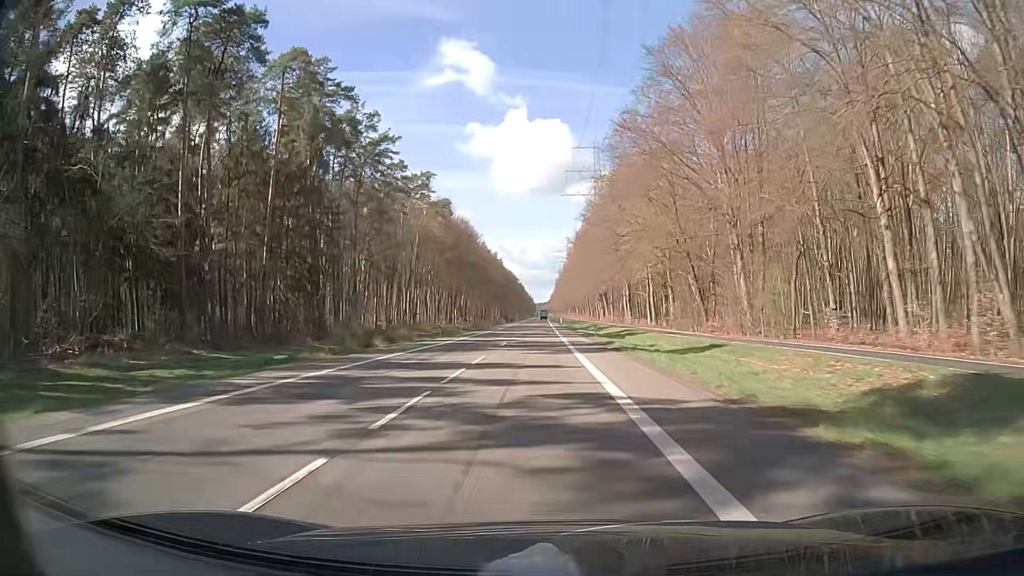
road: secondary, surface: asphalt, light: Day
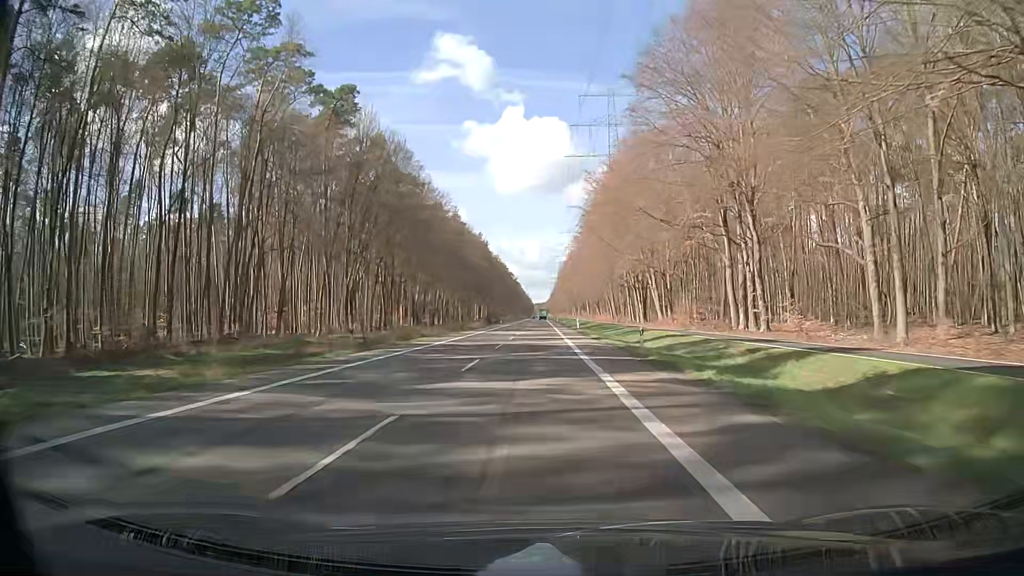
(+0.2, +76.1) m; 0°
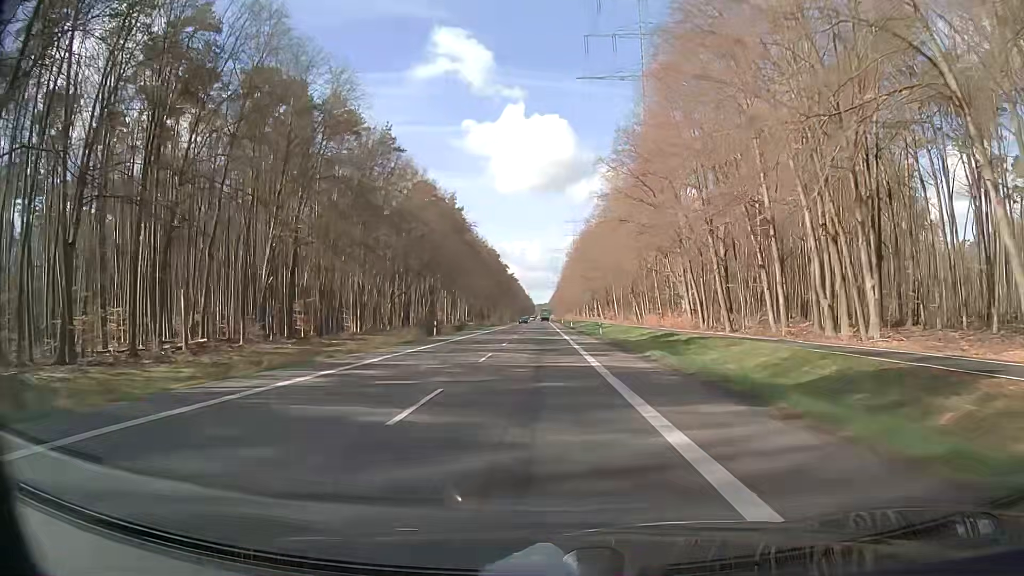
(+0.2, +79.3) m; 0°
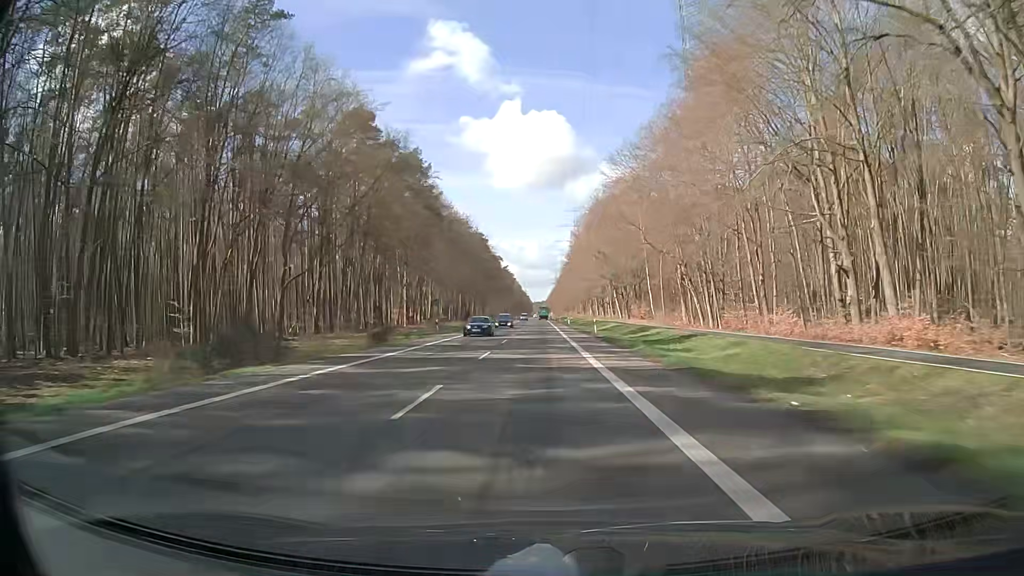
(-0.1, +46.9) m; 0°
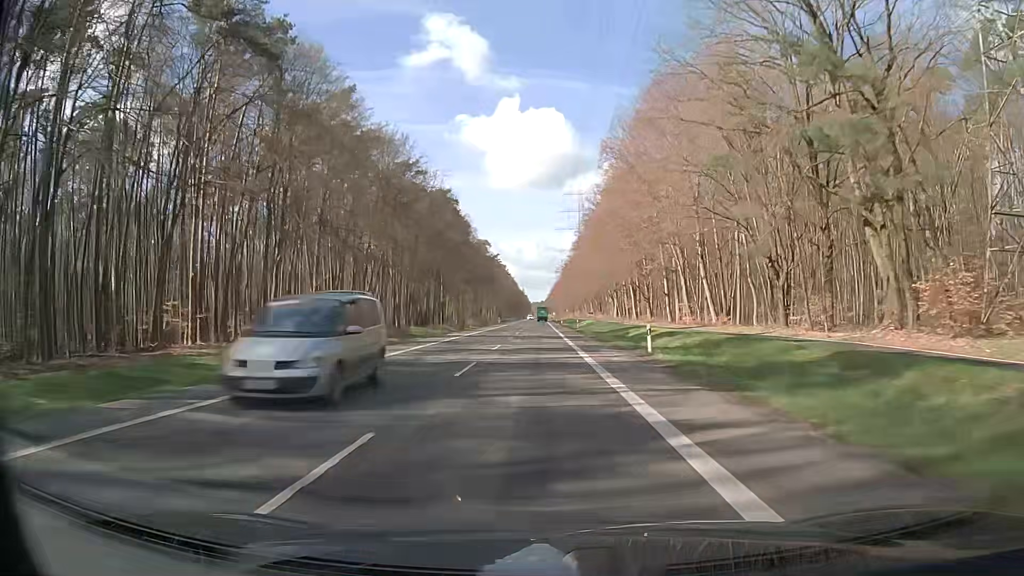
(+0.1, +75.9) m; 0°
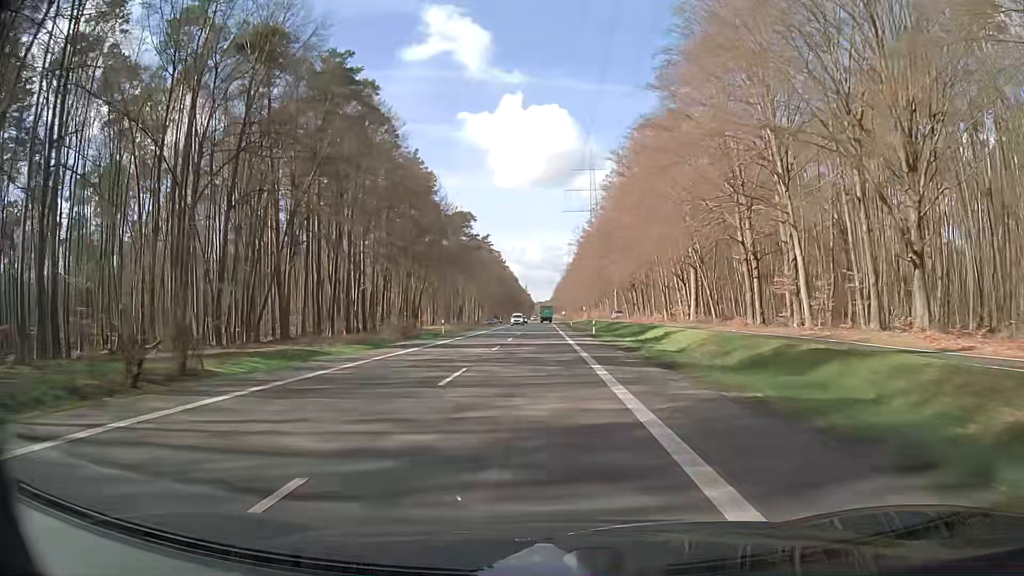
(0.0, +73.0) m; 0°
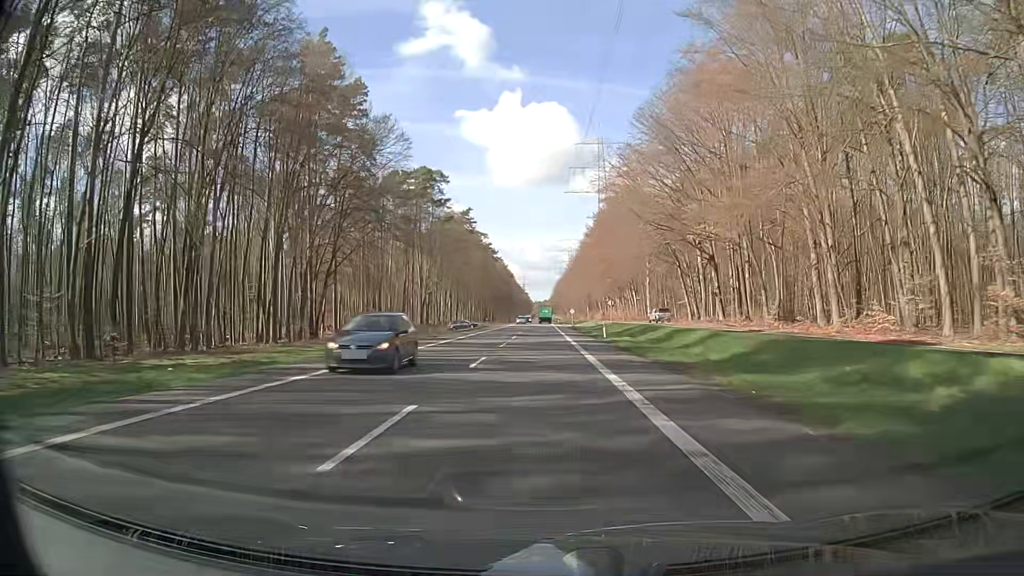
(0.0, +56.3) m; 0°
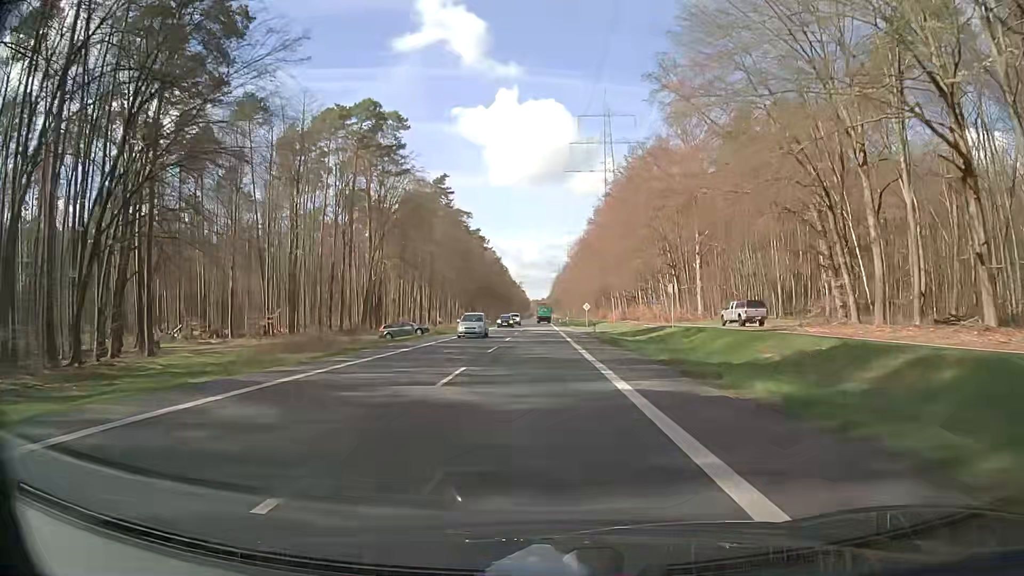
(-0.1, +41.1) m; +1°
(0, +10) (0, +20) (0, +30) (0, +40) (0, +50) (-1, +60) (-1, +70) (-1, +80) (-1, +90) (-1, +100) m
